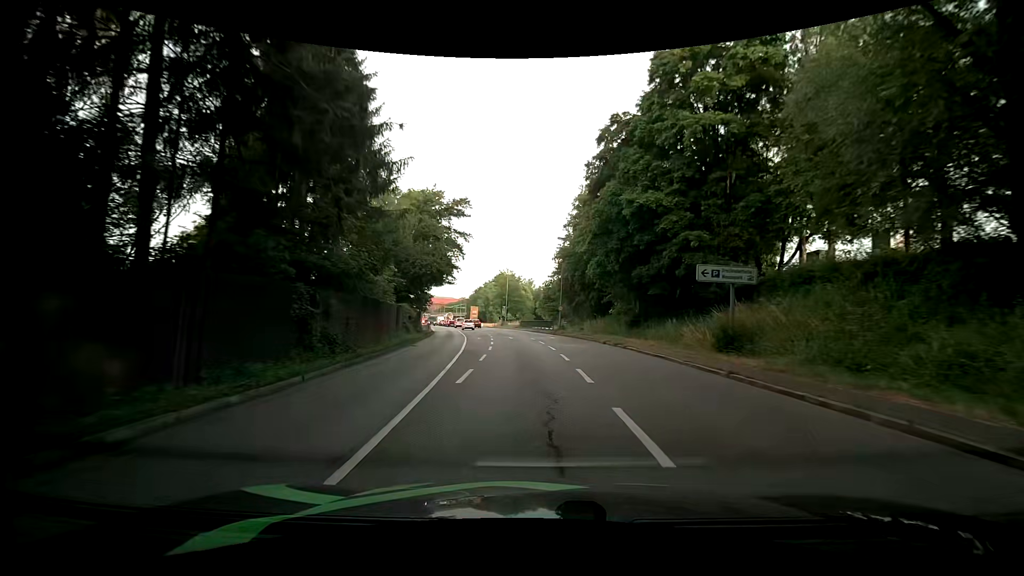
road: primary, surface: asphalt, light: Day
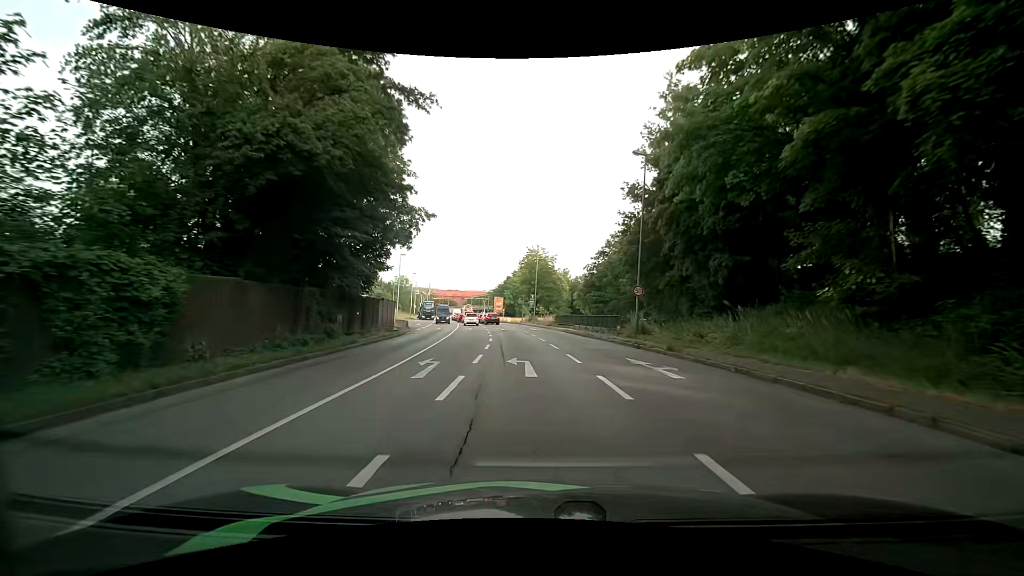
(-0.7, +26.6) m; -3°
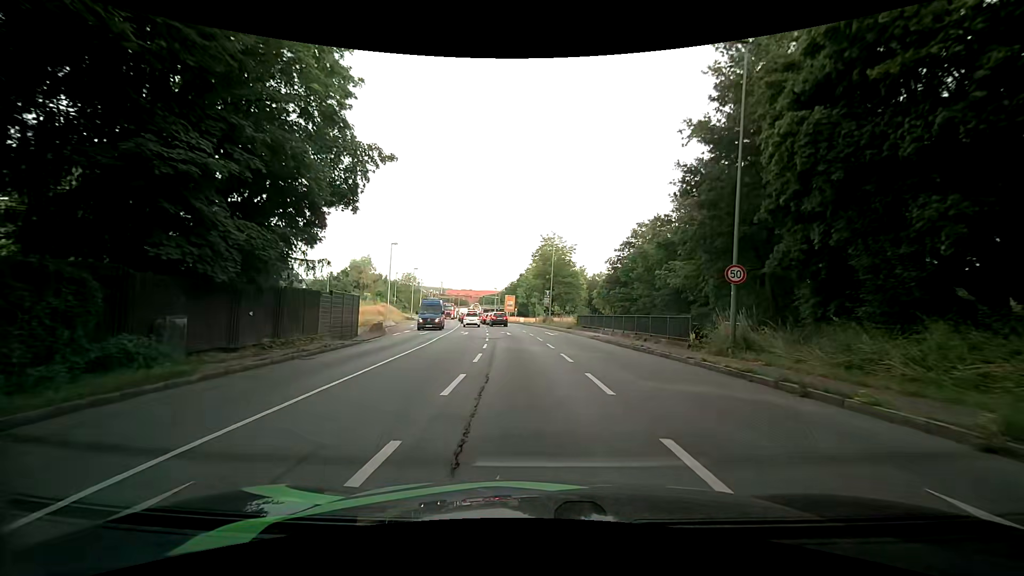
(-0.3, +11.2) m; -2°
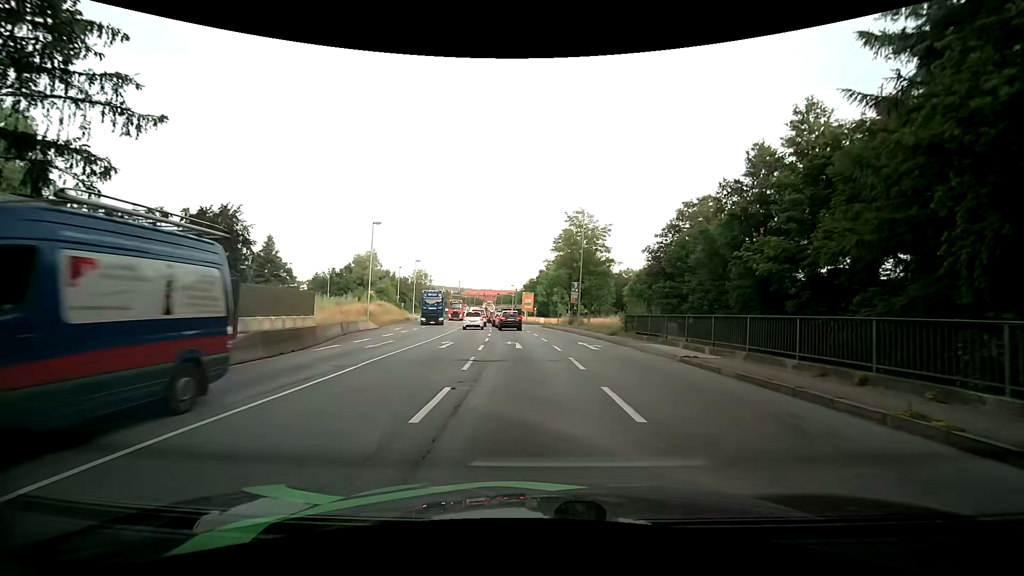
(-0.4, +14.0) m; -2°
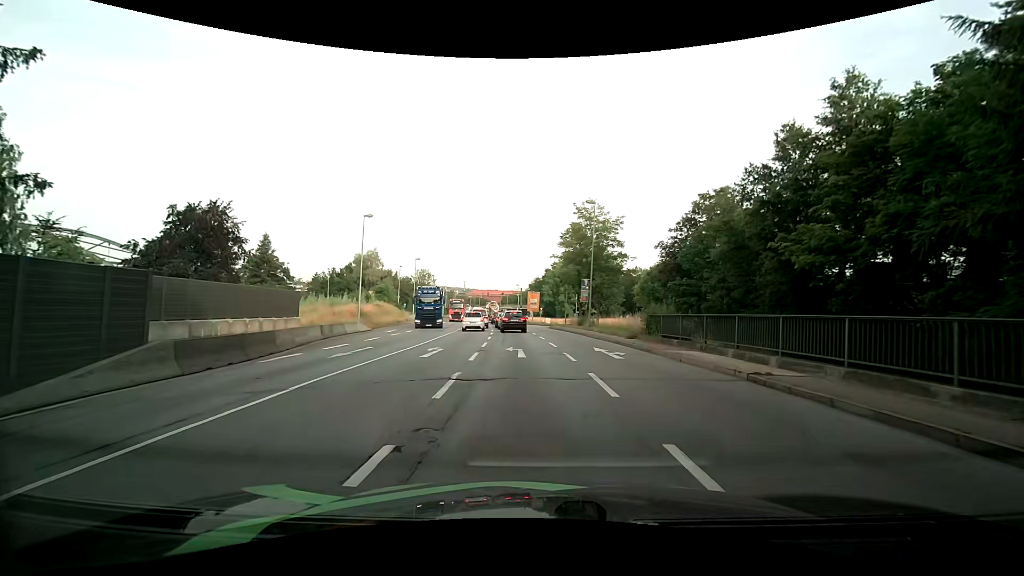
(-0.1, +4.0) m; -1°
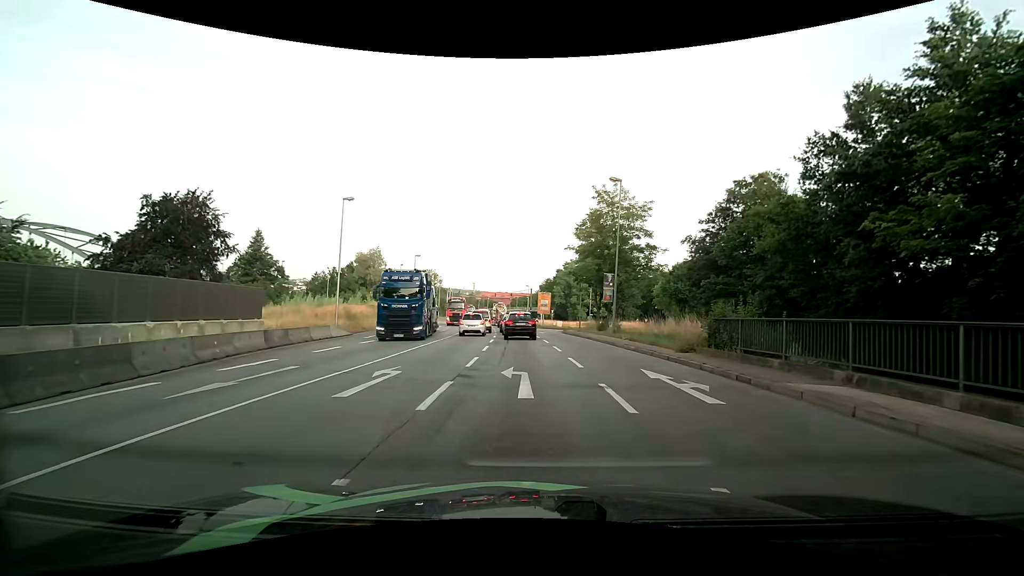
(-0.1, +7.1) m; 0°
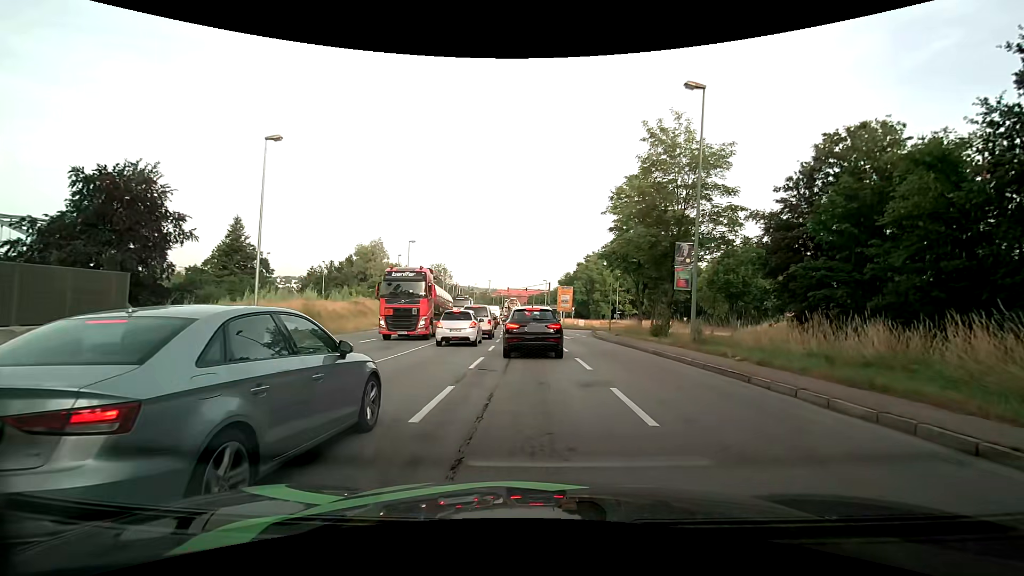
(-0.4, +12.6) m; -2°
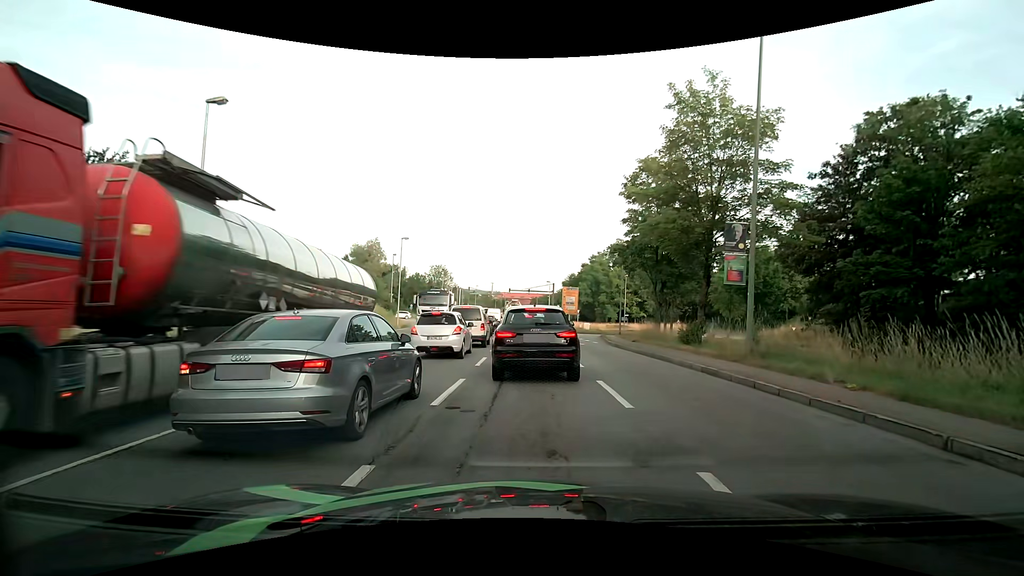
(-0.1, +4.7) m; -1°
(0, +10) (-1, +20) (-1, +30) (-2, +40) (-2, +50) (-3, +60) (-4, +70) (-4, +80) (-8, +89) (-16, +94) m
